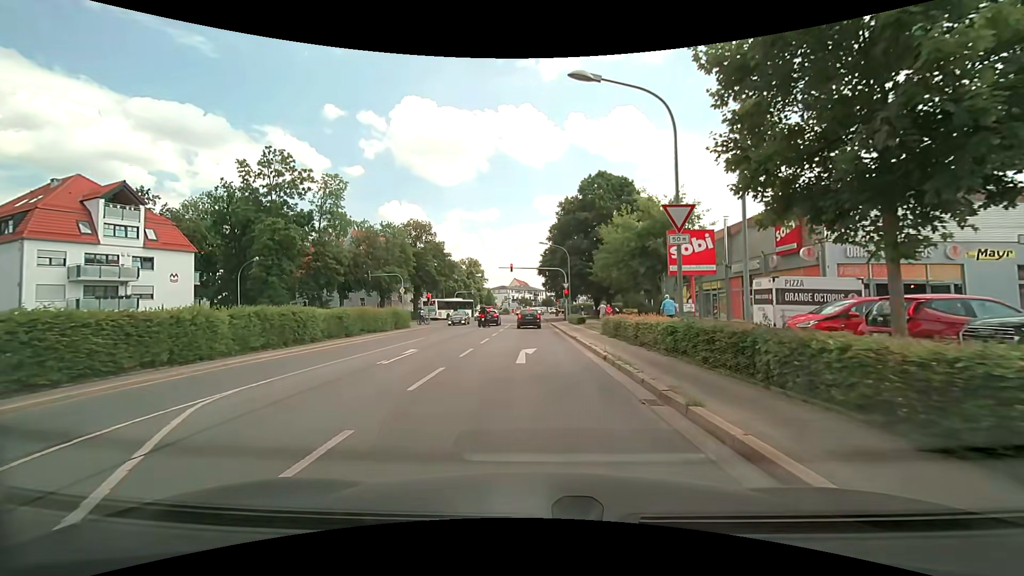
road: secondary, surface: asphalt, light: Day
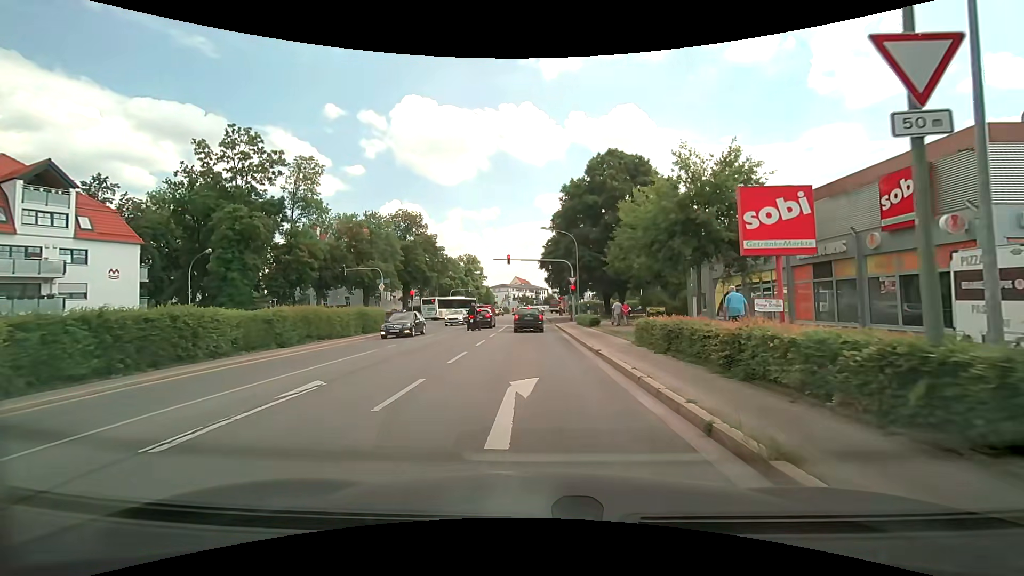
(-0.1, +7.6) m; -1°
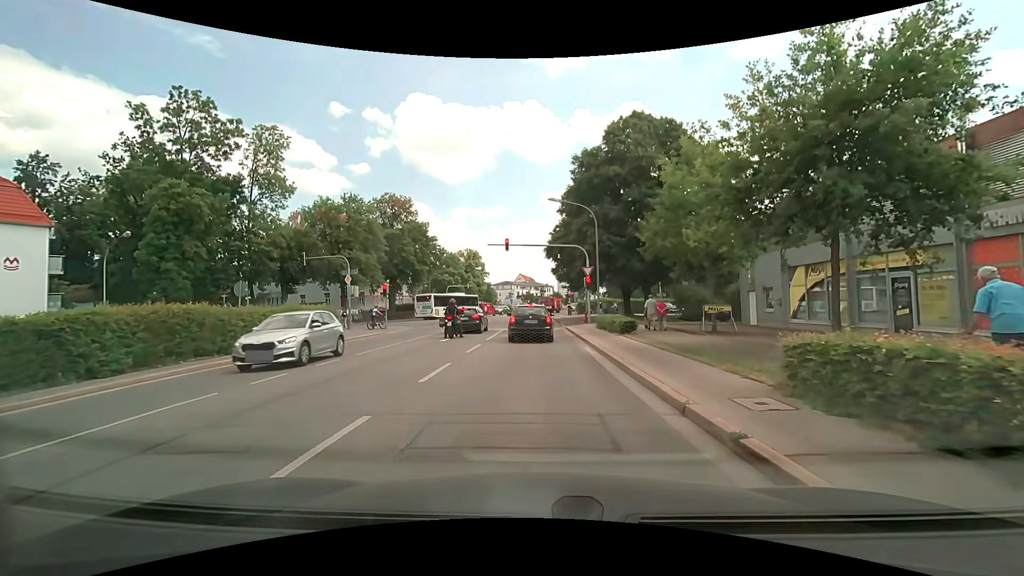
(-0.1, +9.4) m; 0°
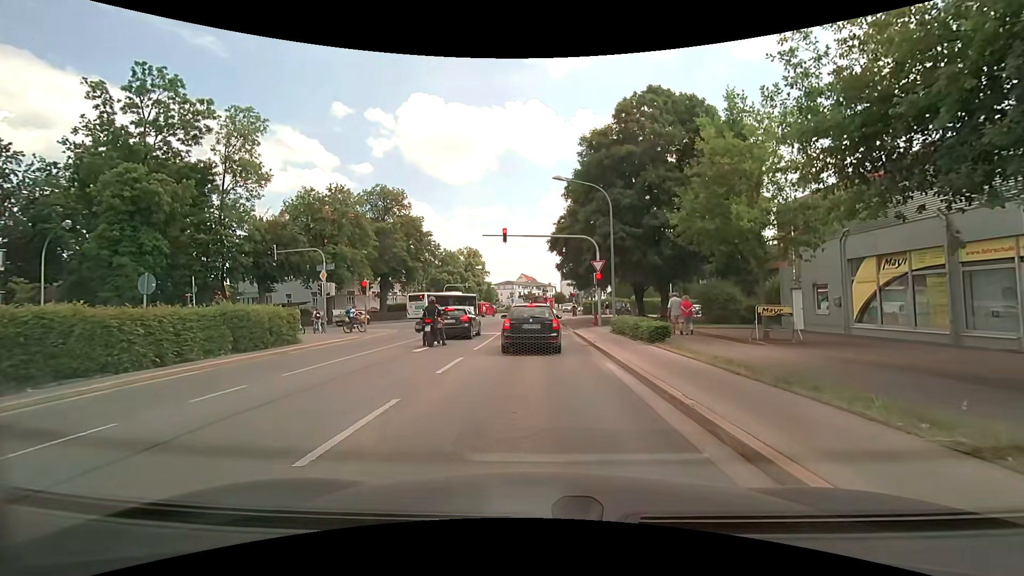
(0.0, +4.6) m; 0°
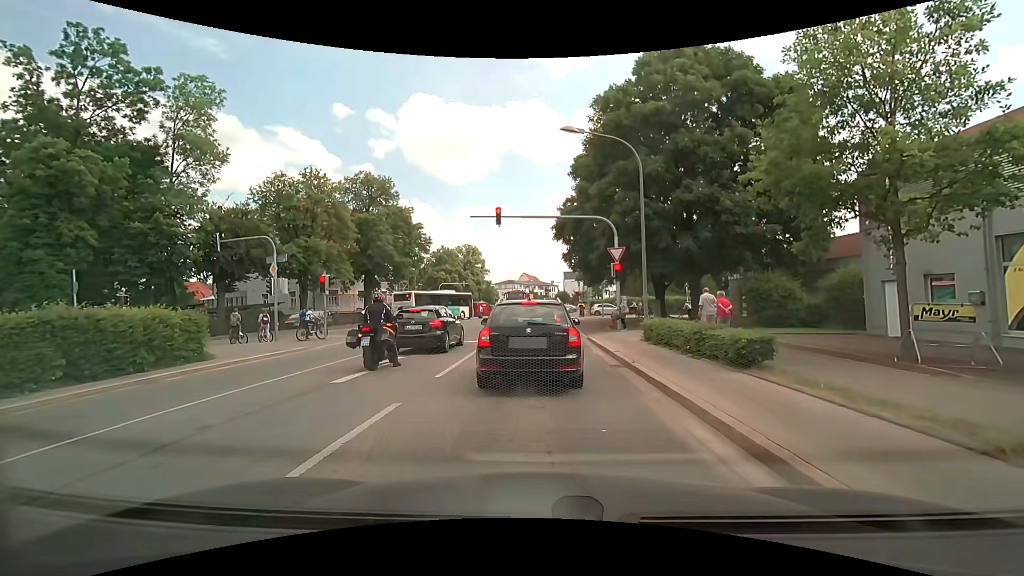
(-0.1, +6.2) m; 0°
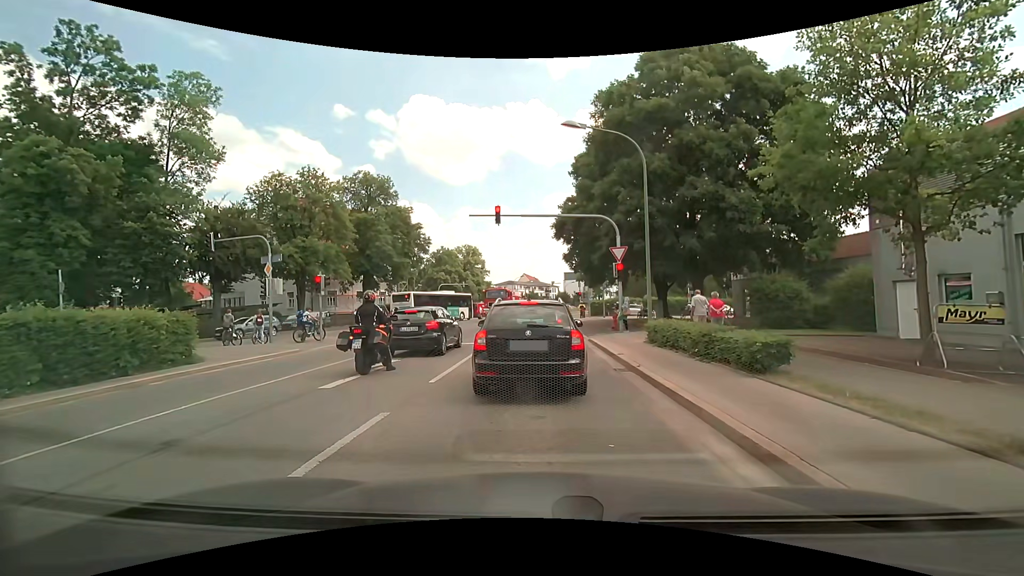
(0.0, +0.5) m; 0°
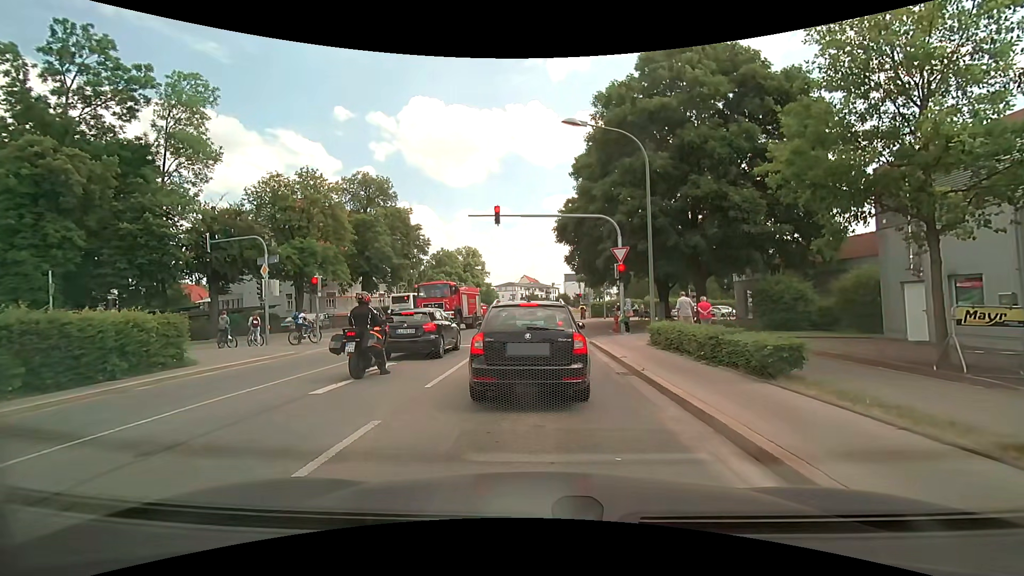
(0.0, +0.4) m; 0°
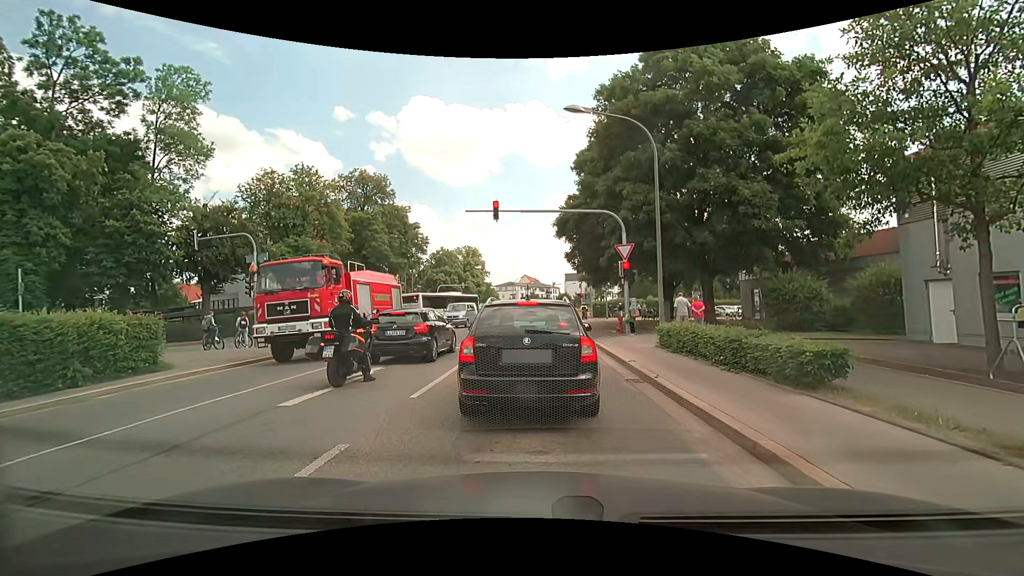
(0.0, +1.0) m; 0°
